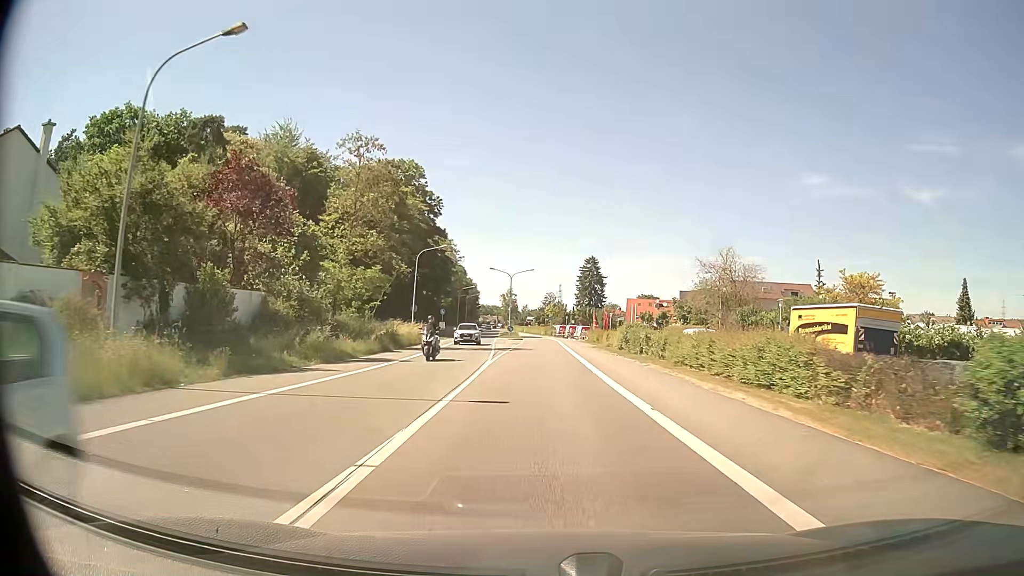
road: primary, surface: asphalt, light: Day
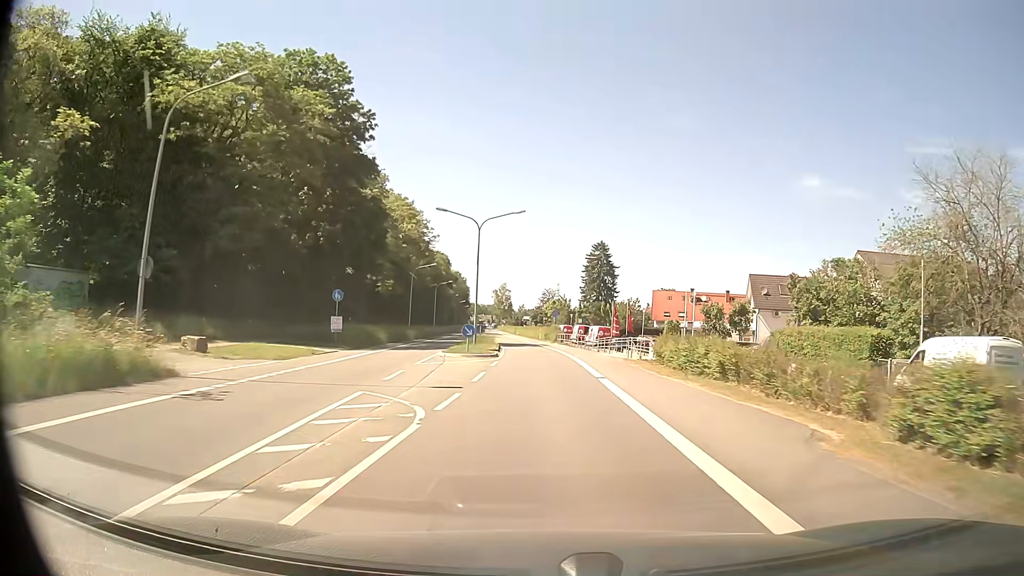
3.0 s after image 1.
(-0.4, +38.0) m; -1°
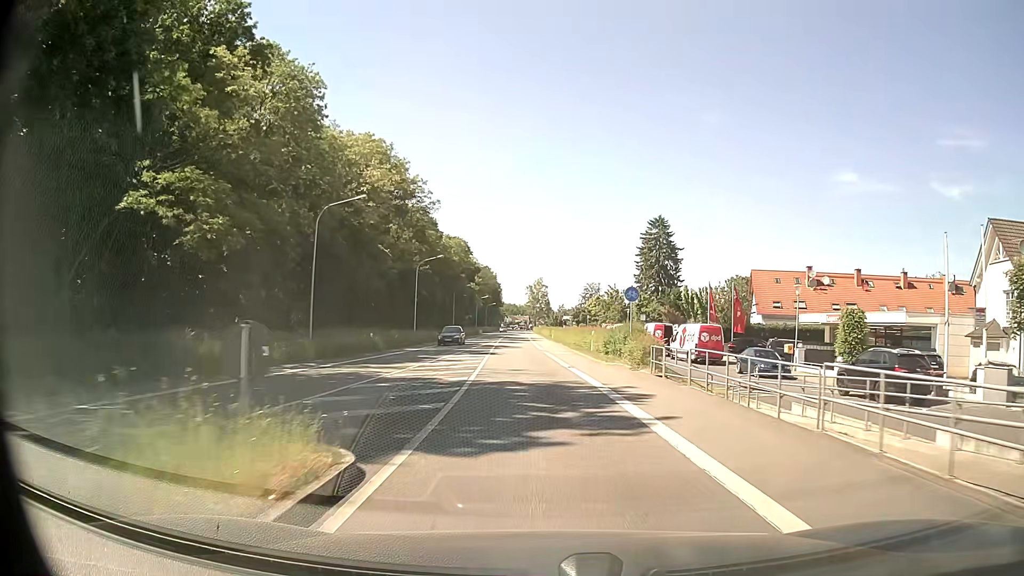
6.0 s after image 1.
(-0.4, +38.0) m; -3°
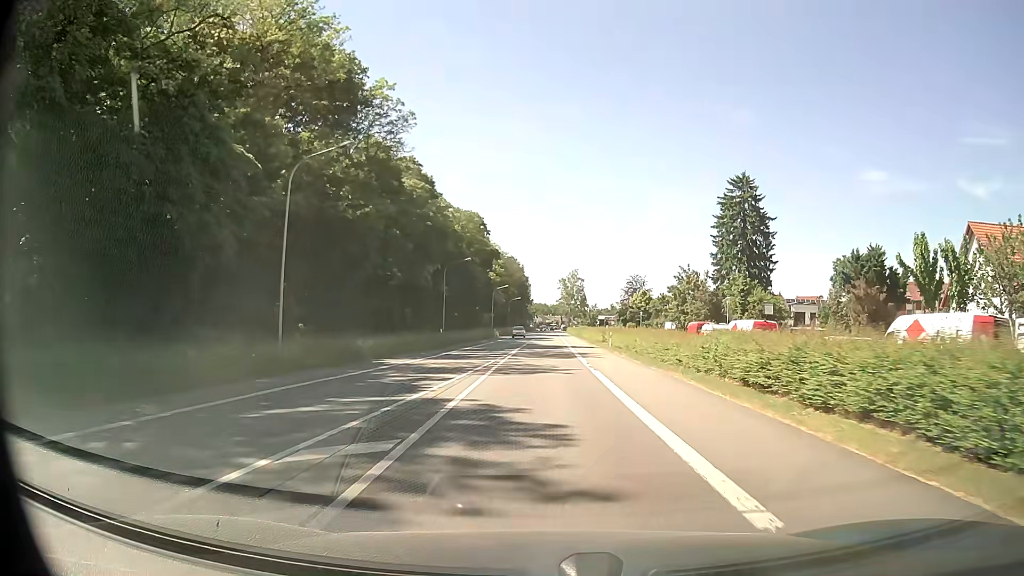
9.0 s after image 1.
(-1.5, +38.0) m; -3°
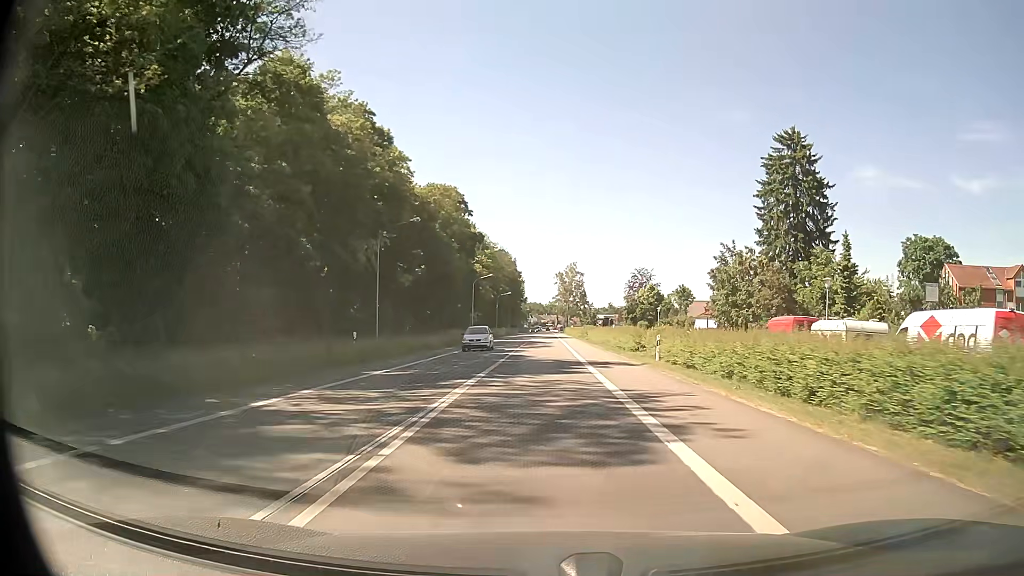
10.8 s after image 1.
(+0.1, +22.8) m; 0°
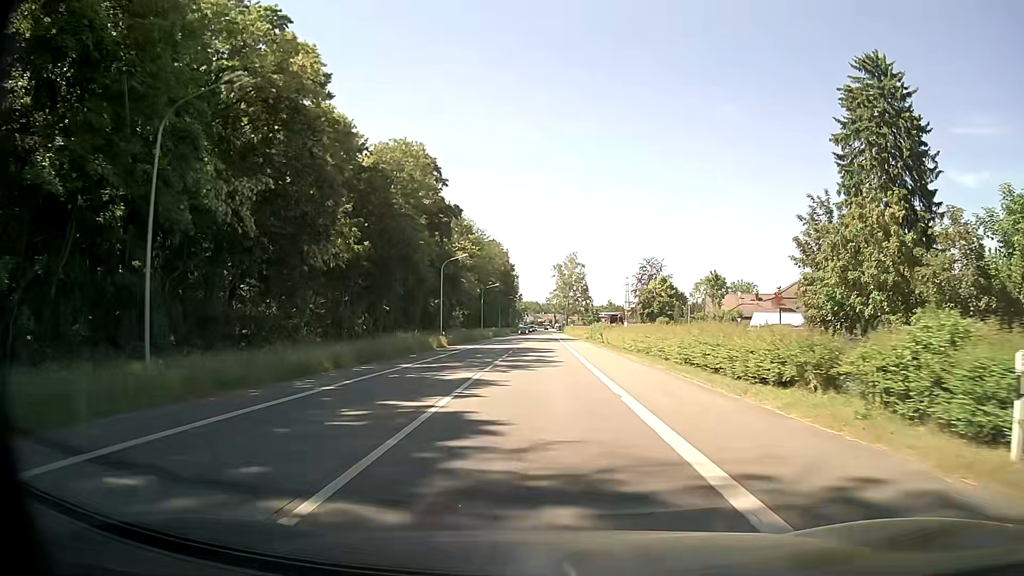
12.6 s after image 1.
(+0.1, +22.8) m; 0°
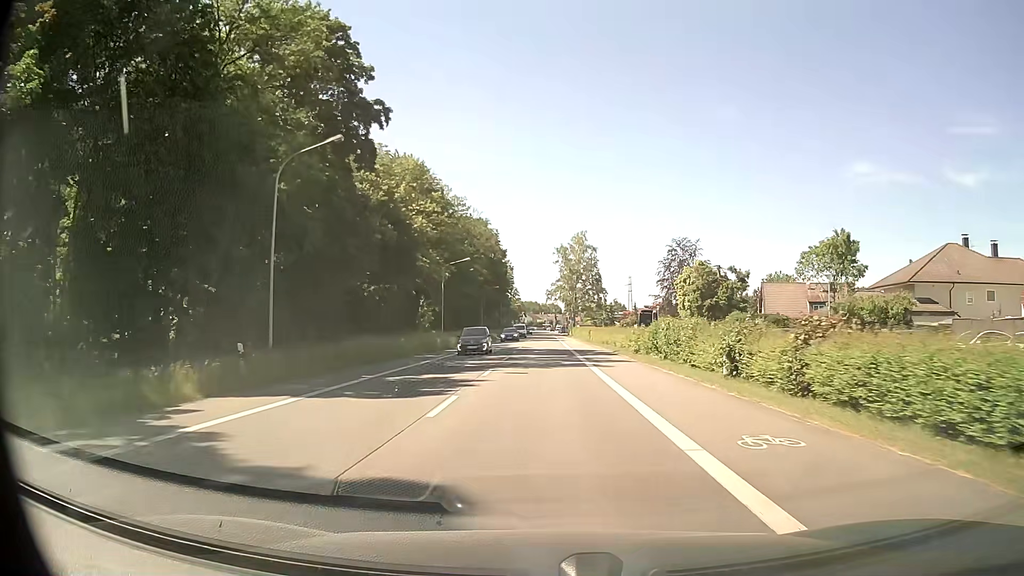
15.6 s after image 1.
(+0.1, +38.0) m; 0°
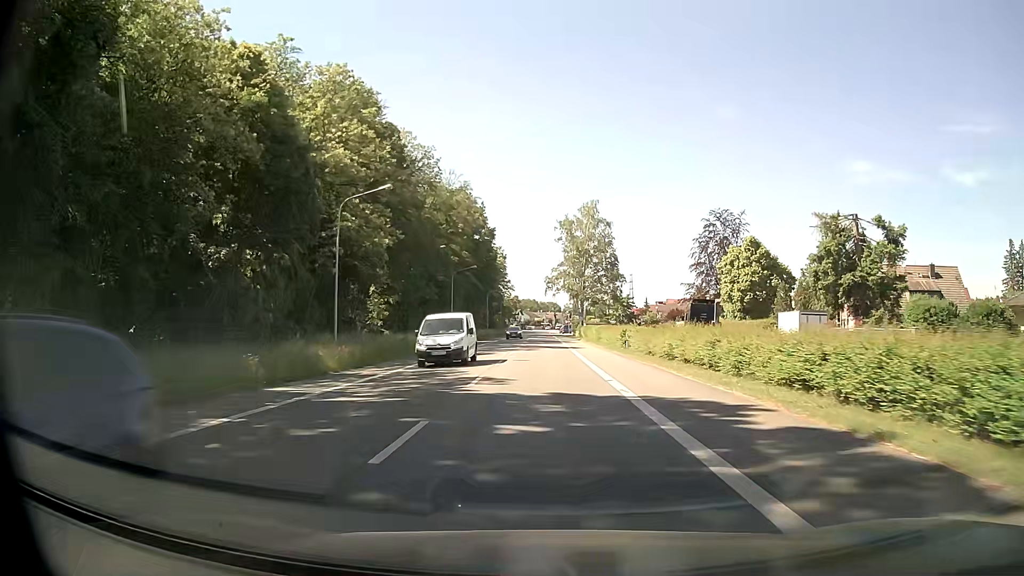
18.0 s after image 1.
(0.0, +30.5) m; 0°
(0, +10) (0, +20) (0, +30) (0, +40) (0, +50) (0, +60) (0, +70) (0, +80) (0, +90) (0, +100) m
